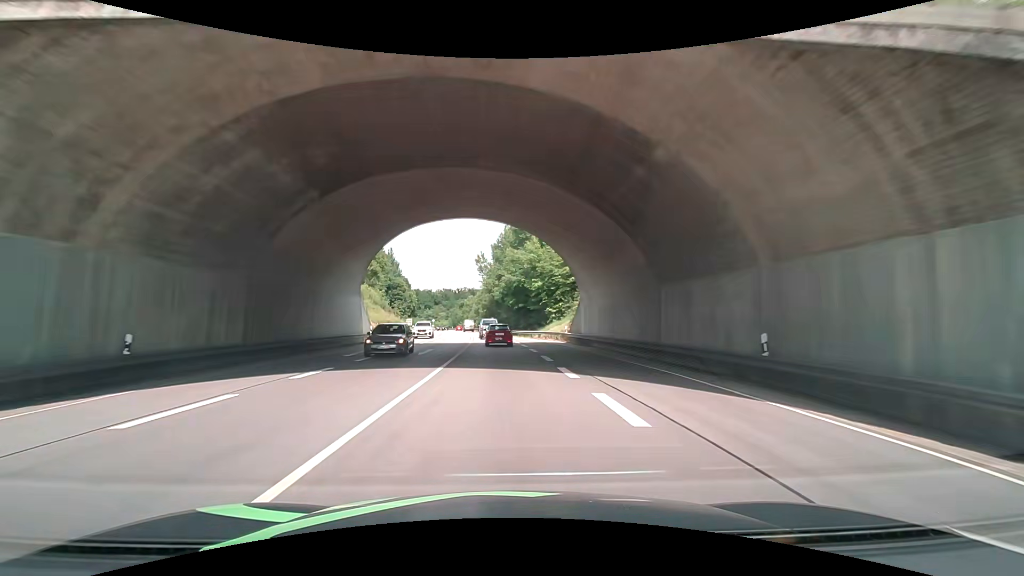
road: primary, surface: asphalt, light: Day
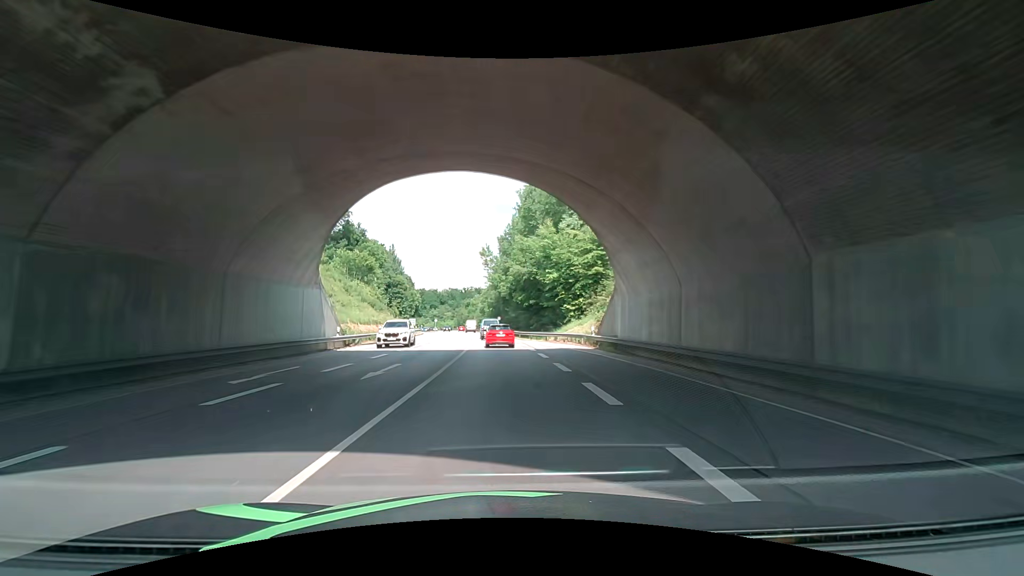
(-0.1, +9.9) m; -1°
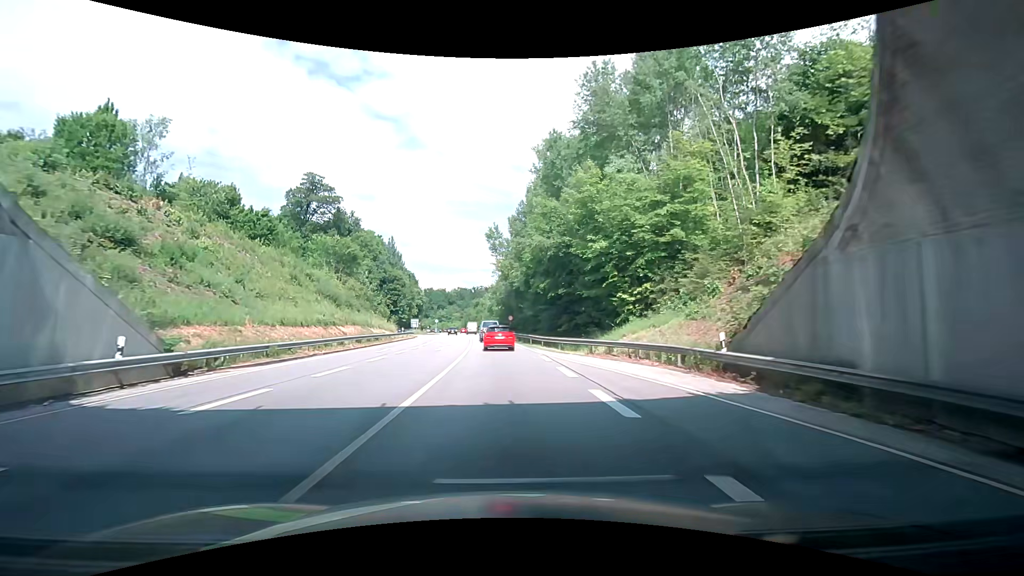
(-0.3, +18.7) m; 0°
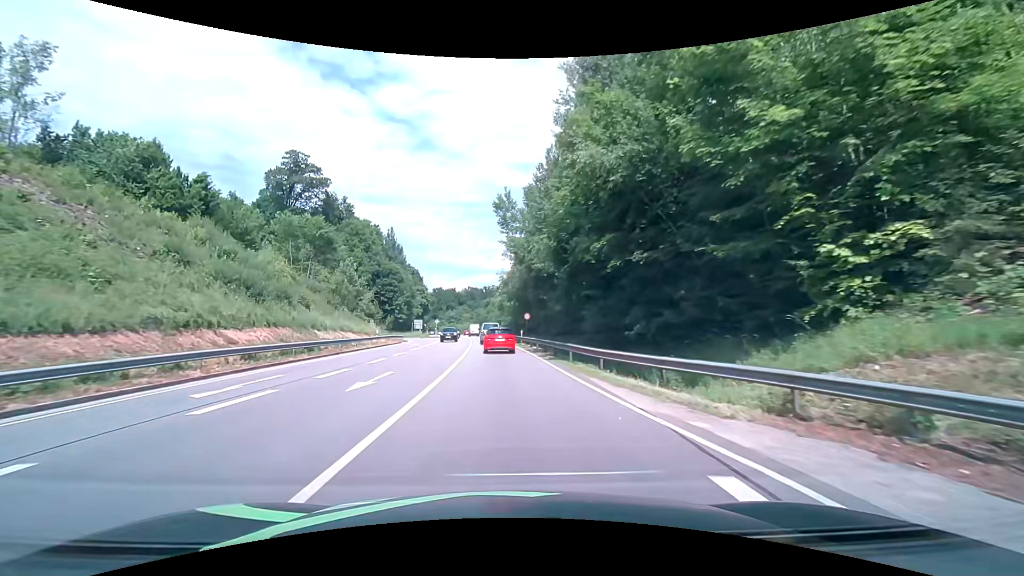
(-0.2, +17.9) m; -2°
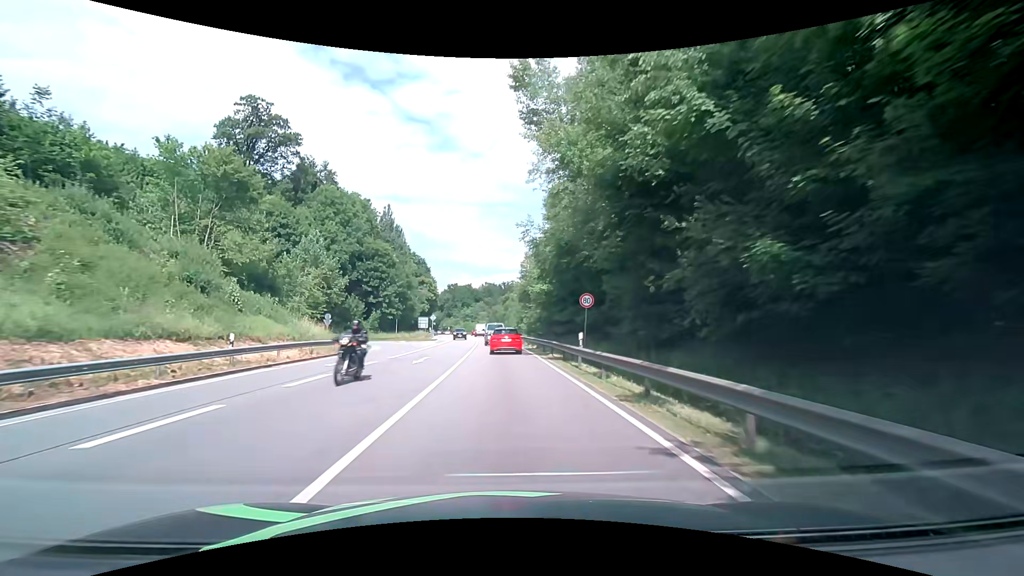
(-0.4, +26.6) m; -2°
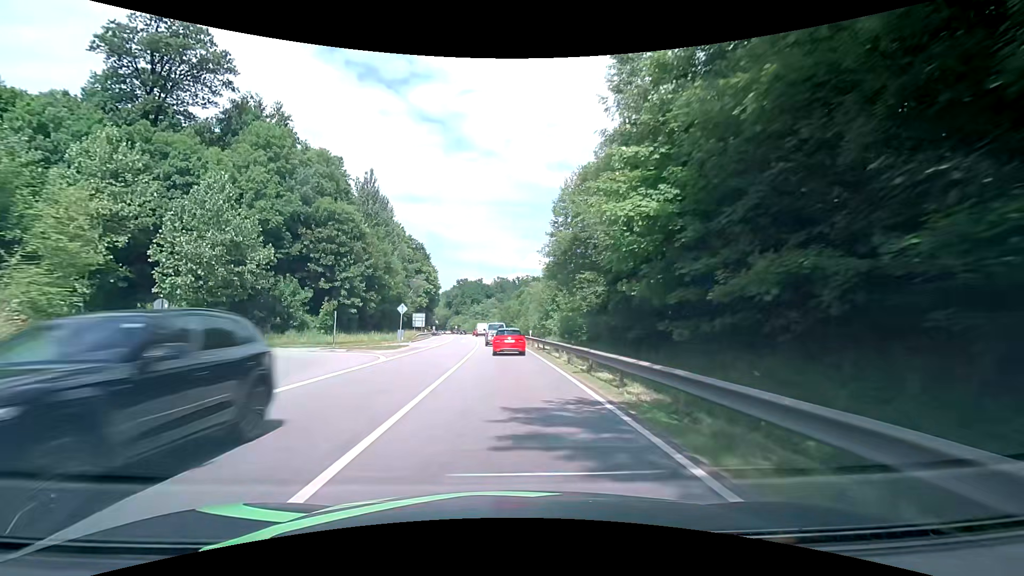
(-0.4, +26.2) m; -2°
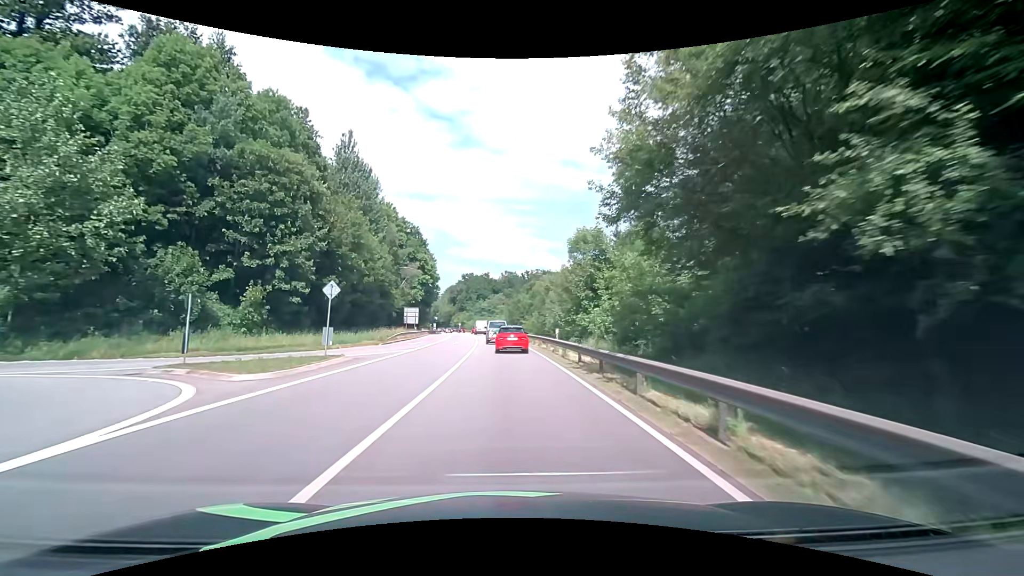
(-0.2, +17.1) m; -1°
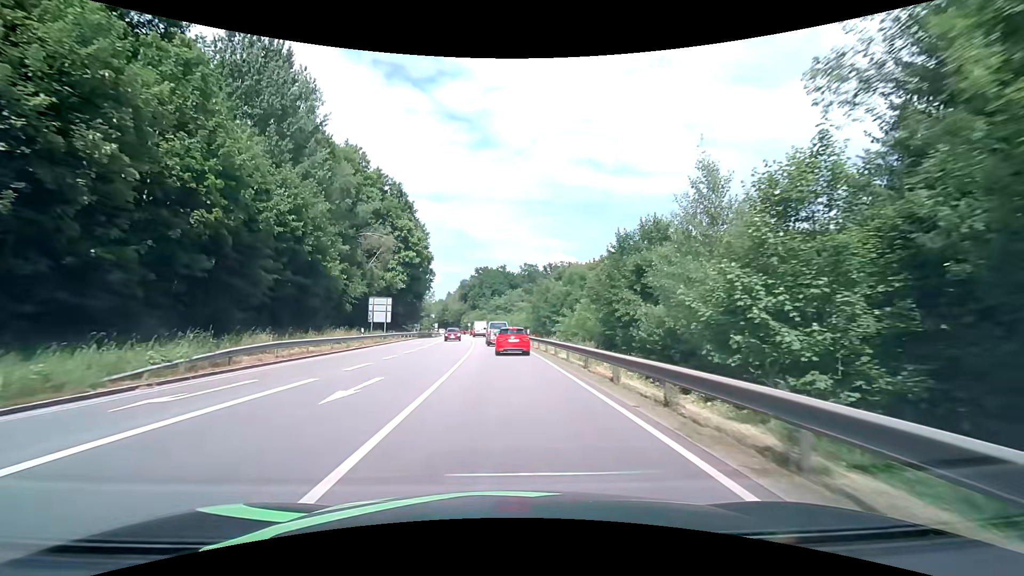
(-0.4, +33.5) m; -2°
(0, +10) (0, +20) (-1, +30) (-1, +40) (-2, +50) (-2, +60) (-3, +70) (-4, +80) (-5, +90) (-7, +100) m
